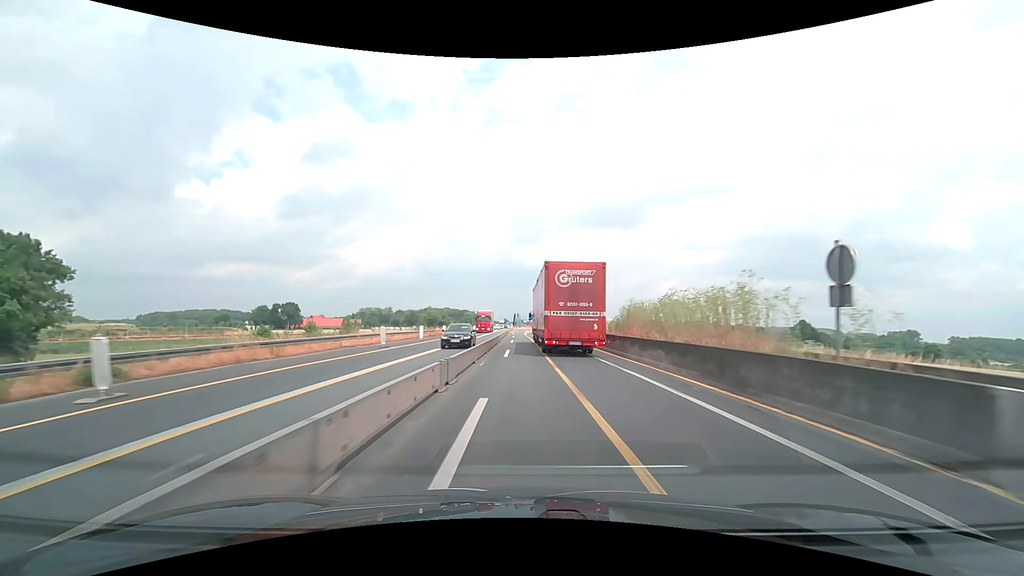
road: motorway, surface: asphalt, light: Day
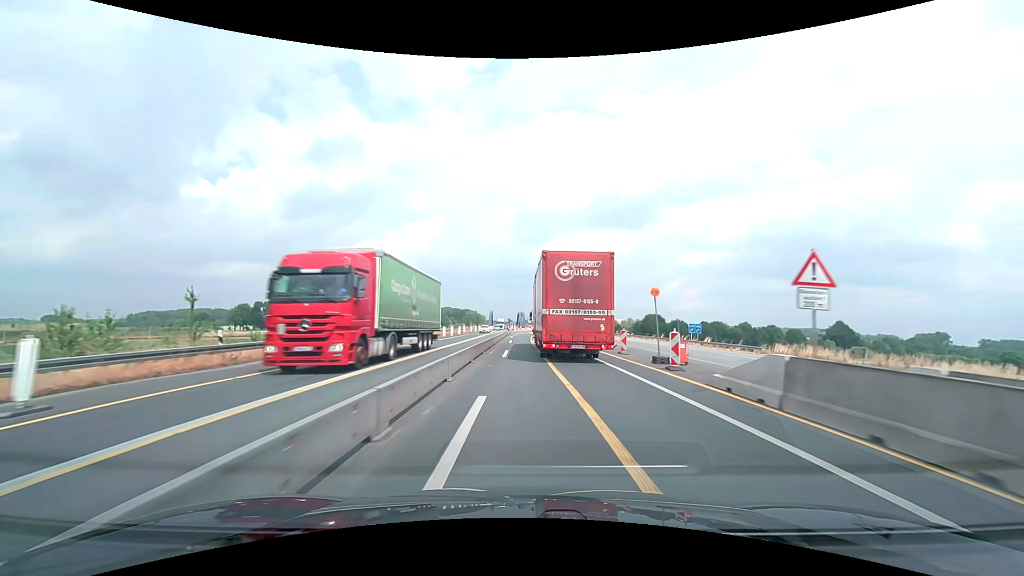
(0.0, +35.7) m; 0°
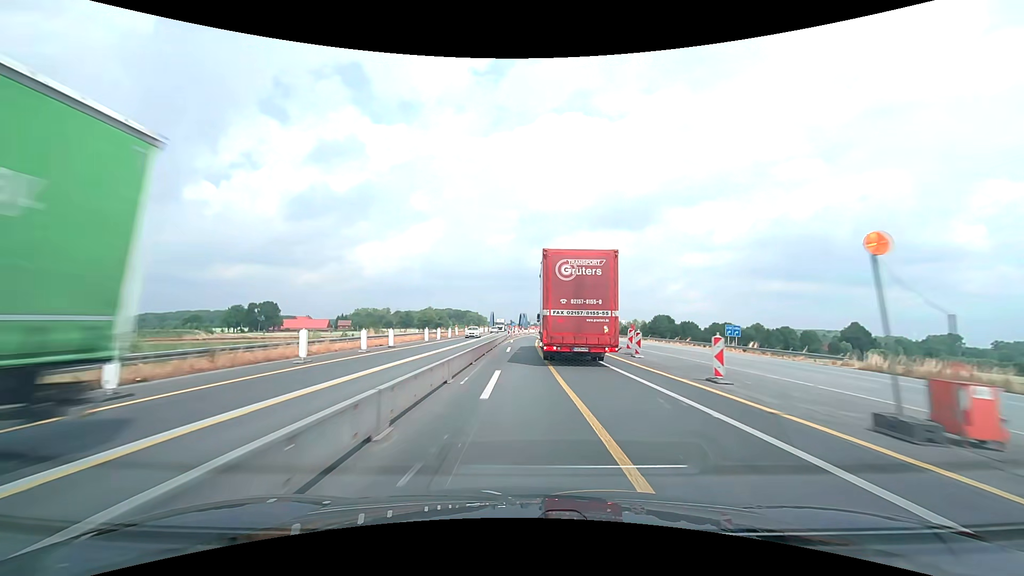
(0.0, +12.0) m; 0°
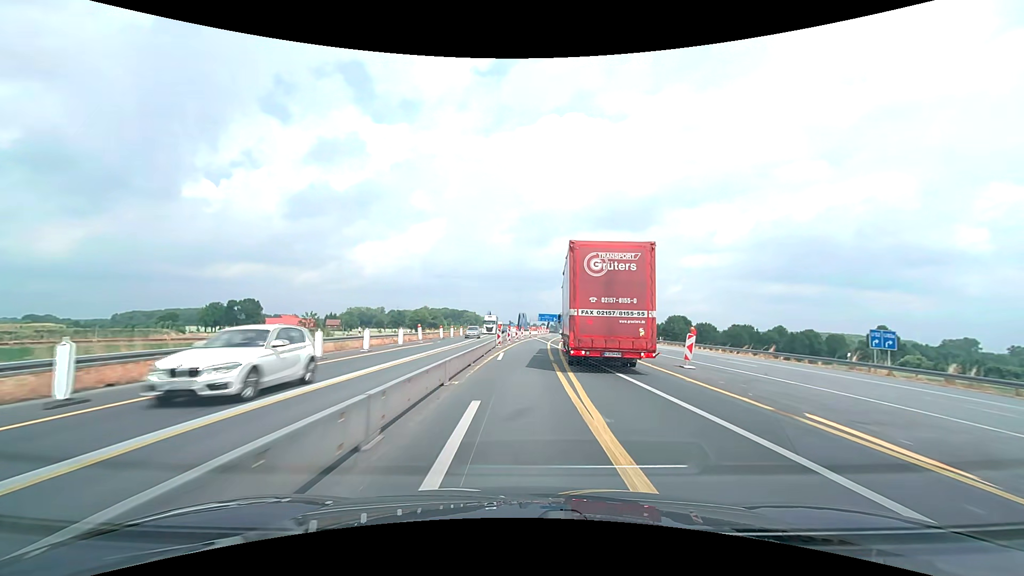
(-0.1, +24.7) m; 0°
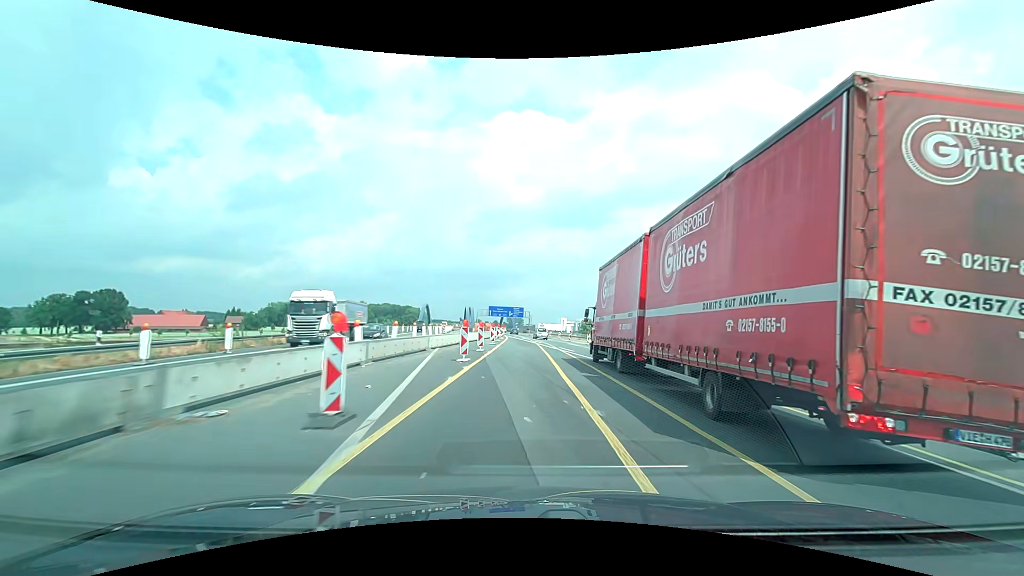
(+3.1, +66.6) m; +5°
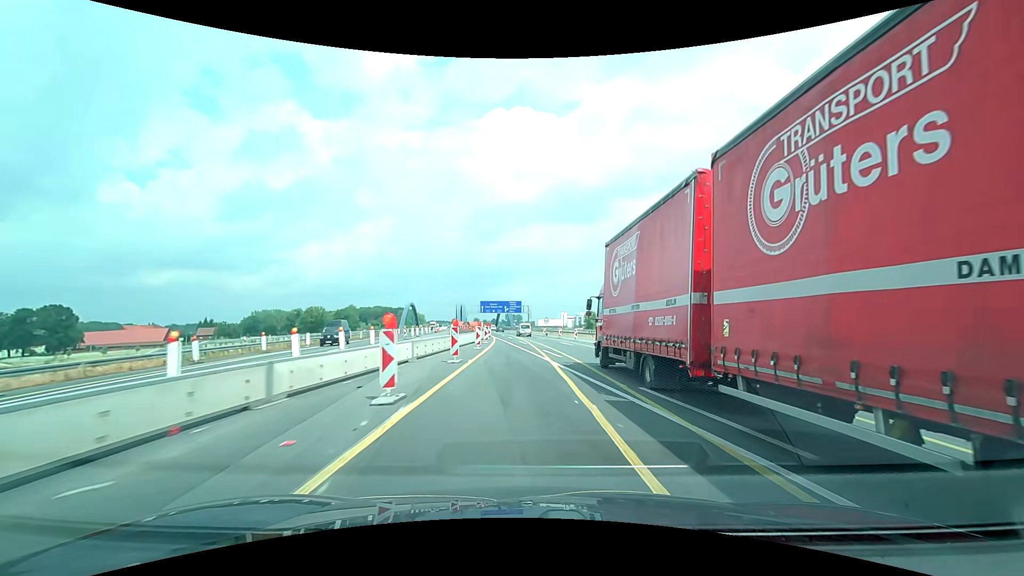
(+0.3, +27.9) m; +1°
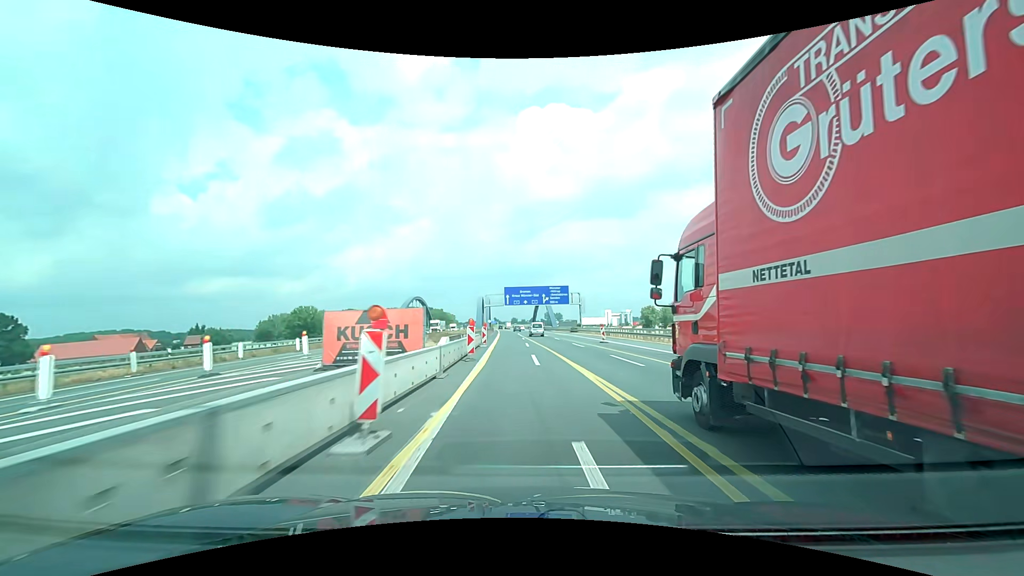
(-2.1, +56.5) m; -4°
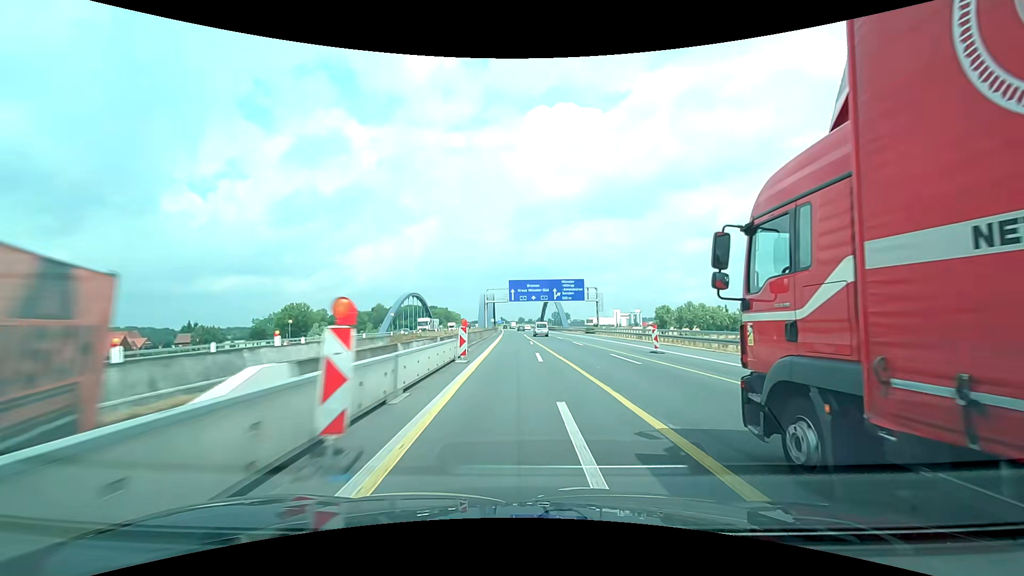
(-0.2, +14.4) m; -1°
(0, +10) (0, +20) (0, +30) (-1, +40) (-1, +50) (-1, +60) (-1, +70) (-2, +80) (-2, +90) (-2, +100) m
